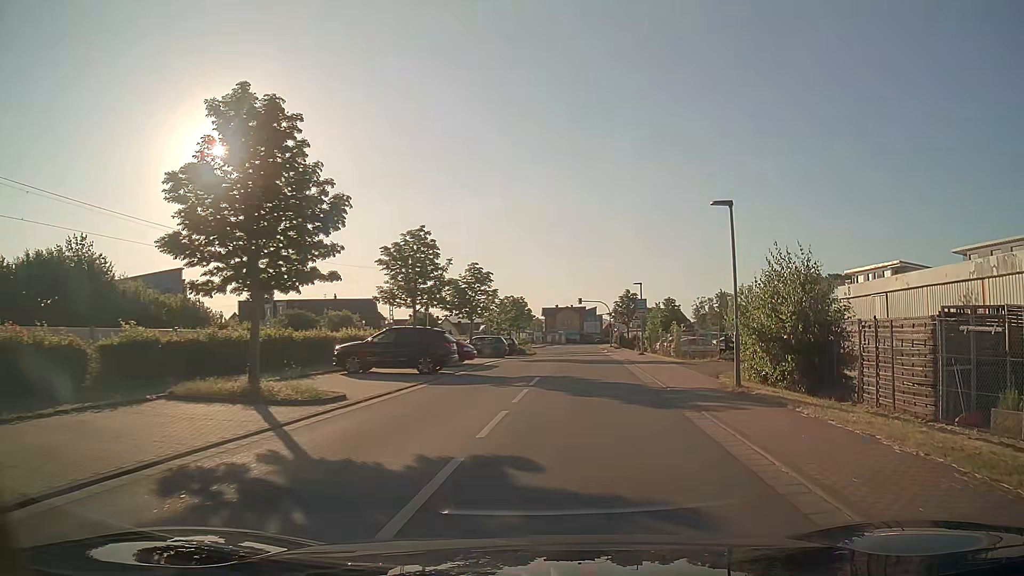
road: unclassified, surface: asphalt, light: Day
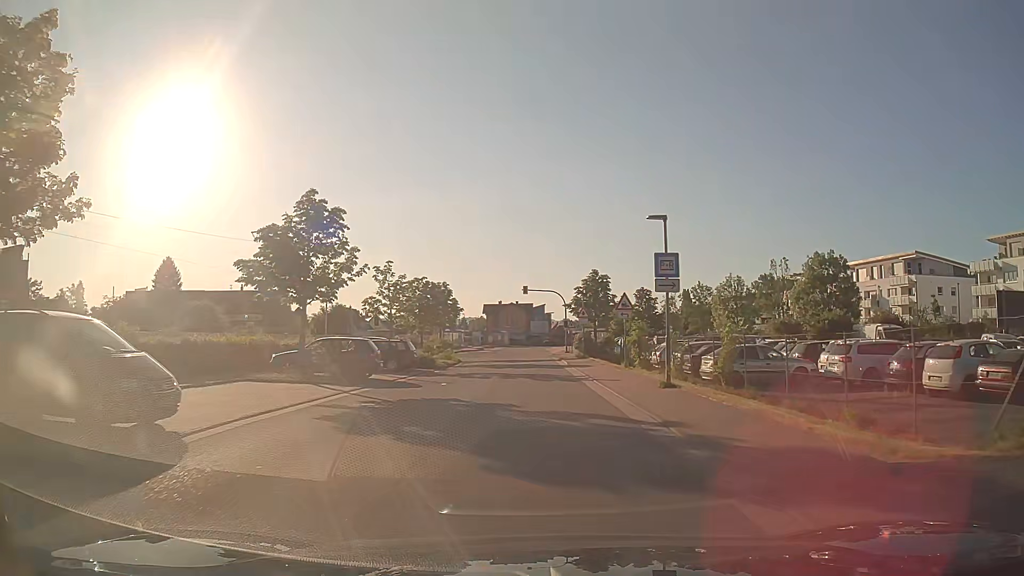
(+1.3, +22.8) m; +4°
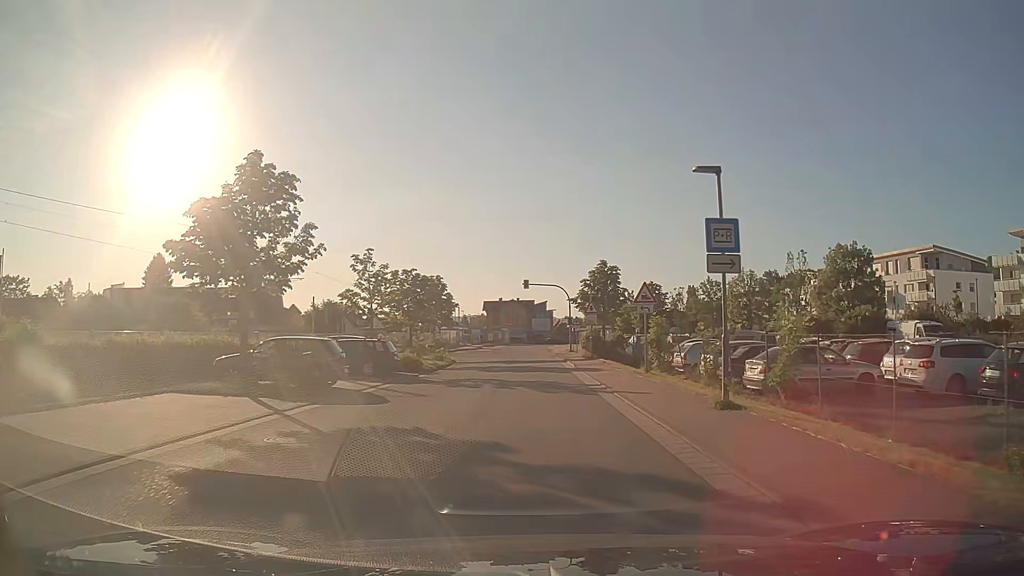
(0.0, +4.8) m; 0°
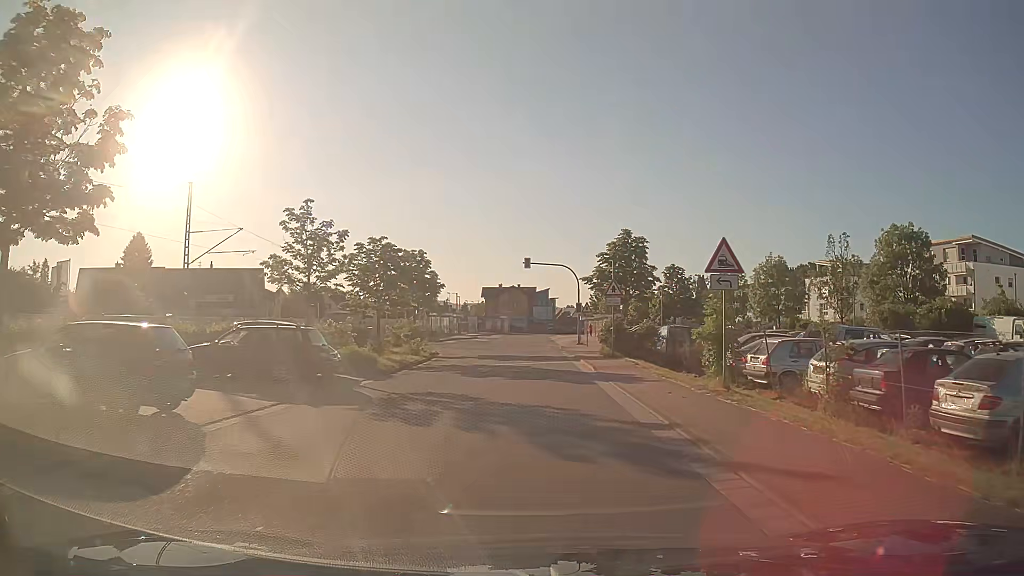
(0.0, +9.5) m; 0°
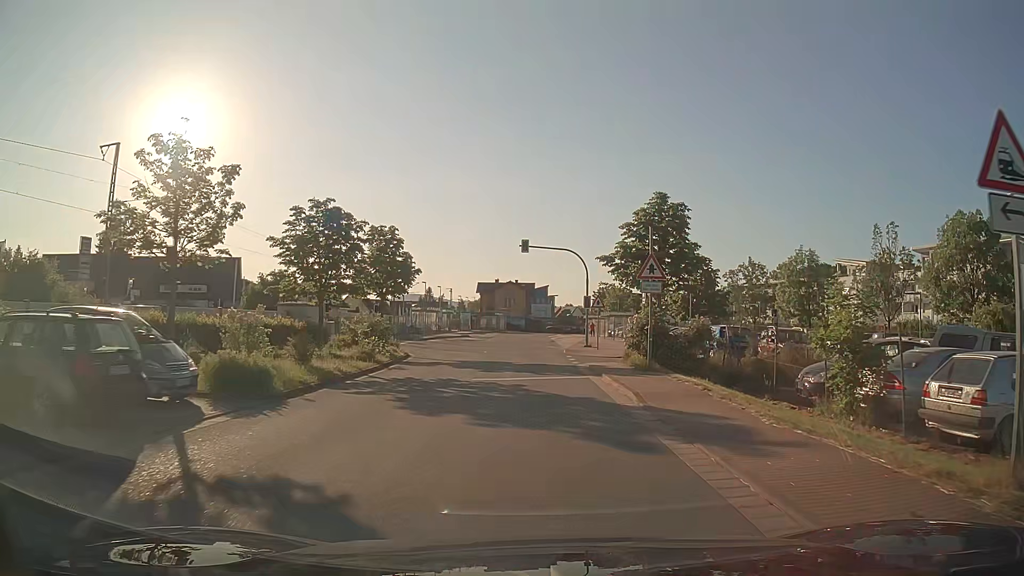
(0.0, +9.1) m; 0°
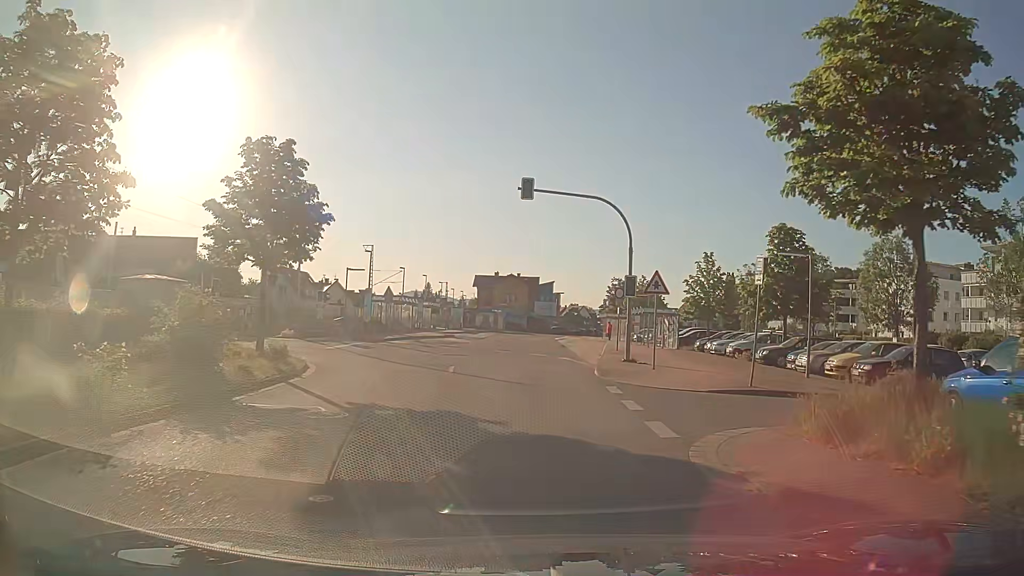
(0.0, +16.7) m; 0°
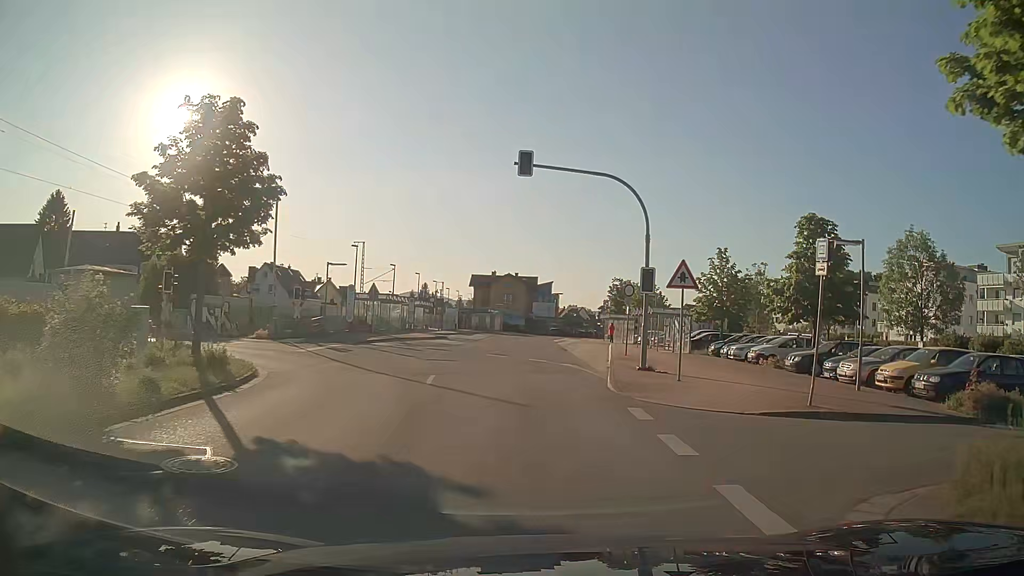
(-0.1, +3.9) m; -1°
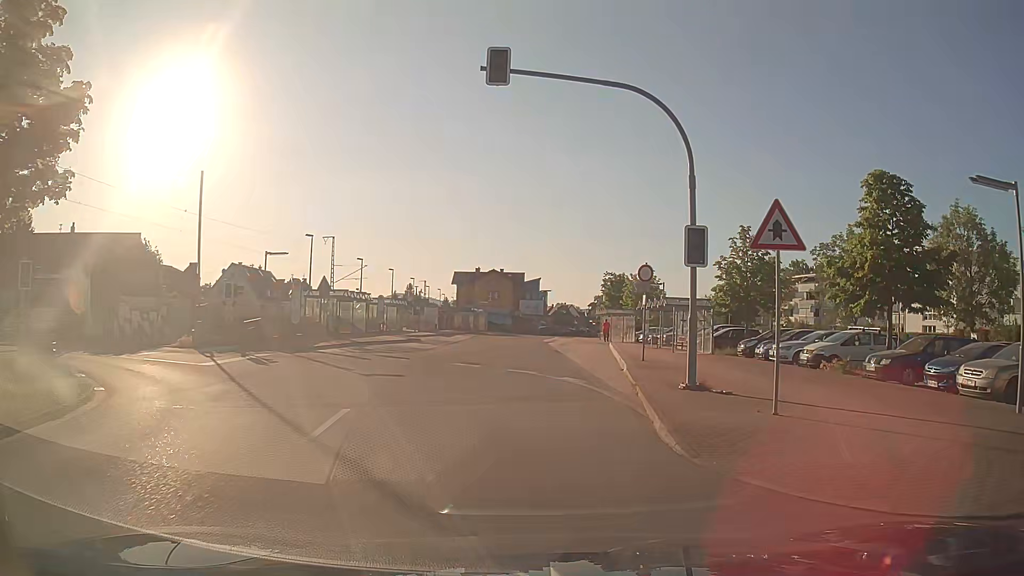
(+0.2, +7.7) m; +2°
(0, +10) (-5, +19) (-13, +23) (-23, +24) (-33, +24) (-43, +23) (-53, +23) (-63, +22) (-73, +20) (-82, +16) m
